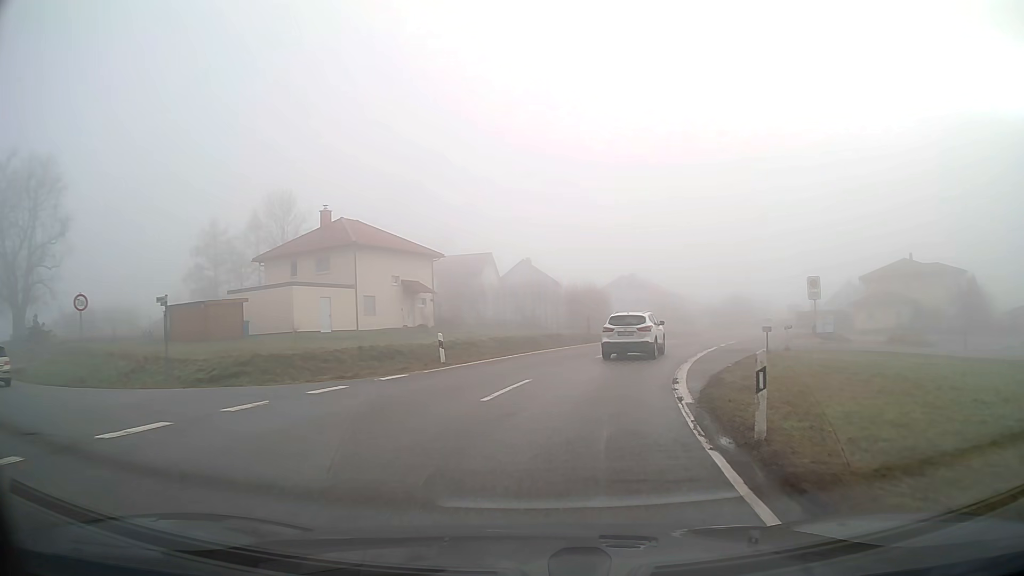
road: tertiary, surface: asphalt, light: Day
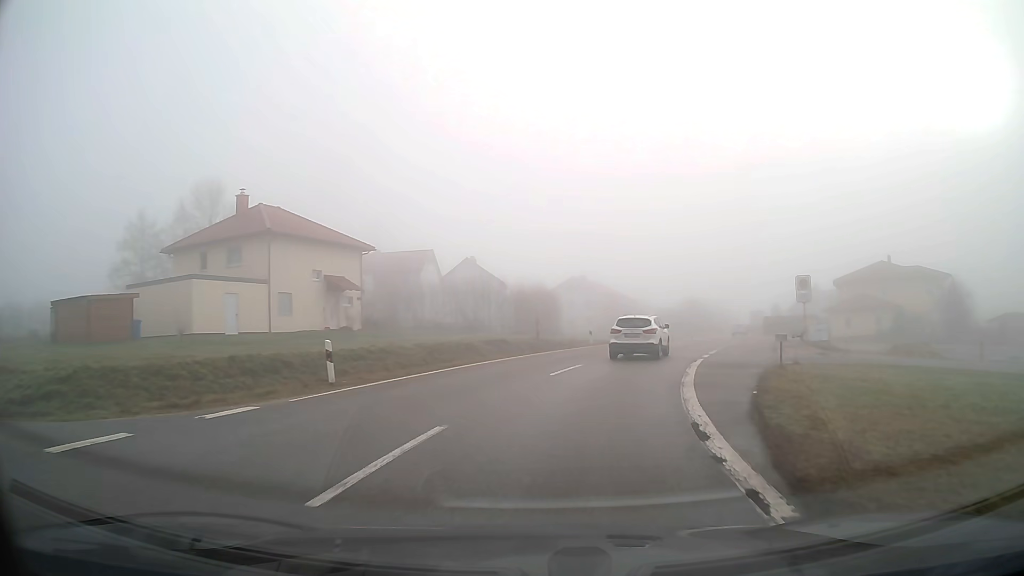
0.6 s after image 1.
(+0.3, +6.6) m; +5°
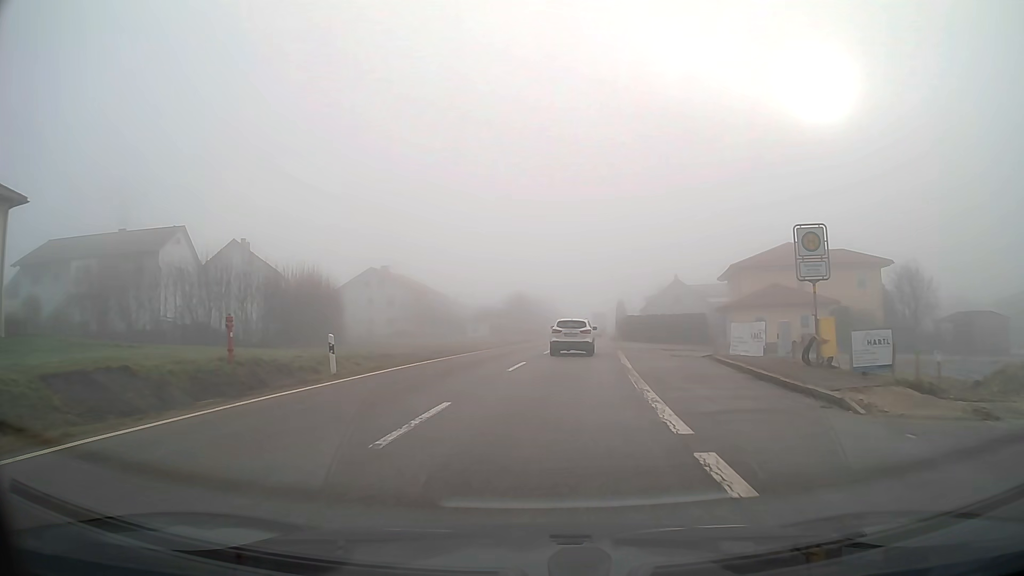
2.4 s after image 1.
(+2.9, +21.2) m; +14°
(0, +10) (+1, +20) (+2, +30) (+3, +40) (+3, +50) (+4, +60) (+5, +70) (+6, +80) (+7, +90) (+7, +100) m
